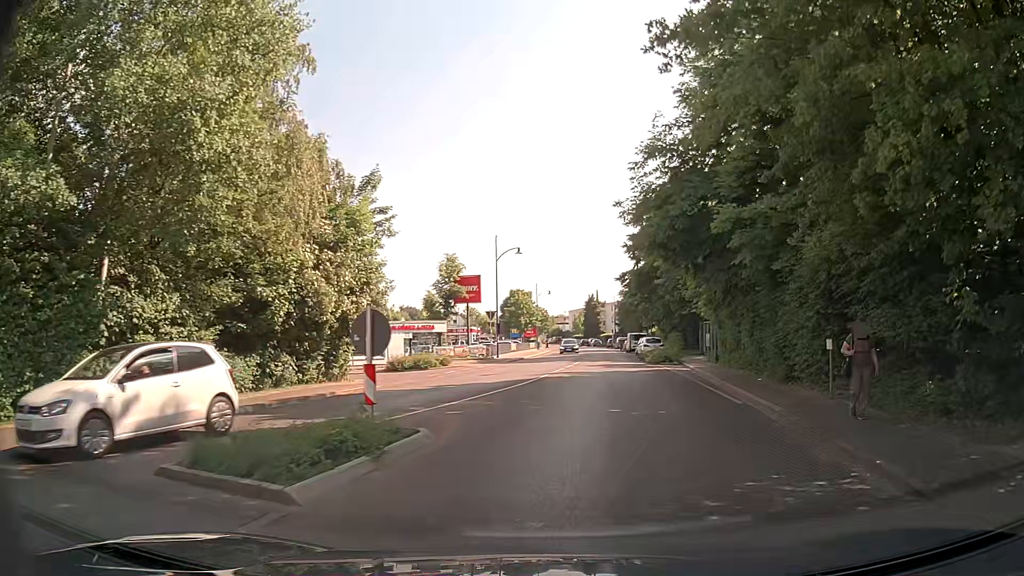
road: tertiary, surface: asphalt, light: Day
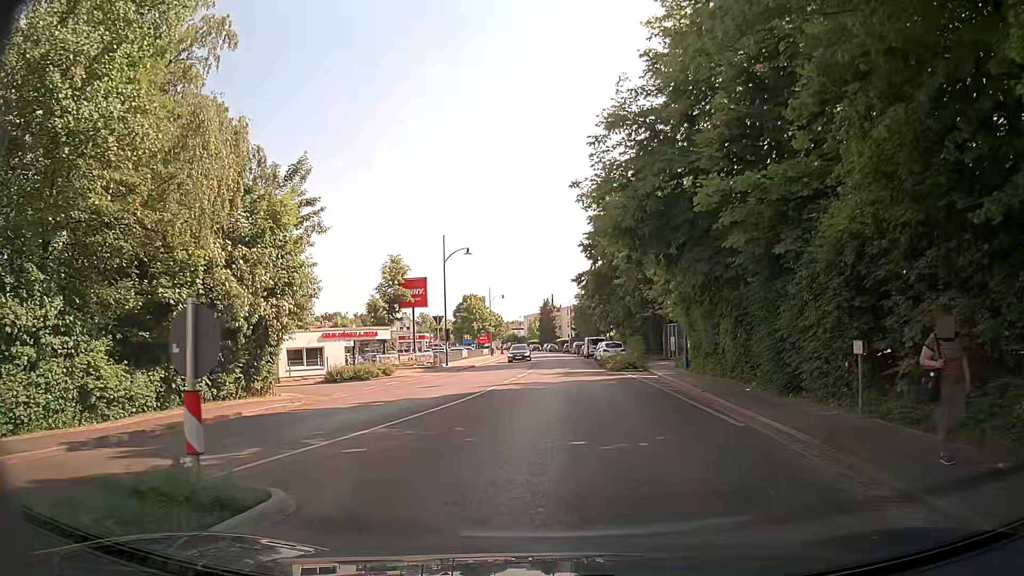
(+0.2, +3.5) m; +6°
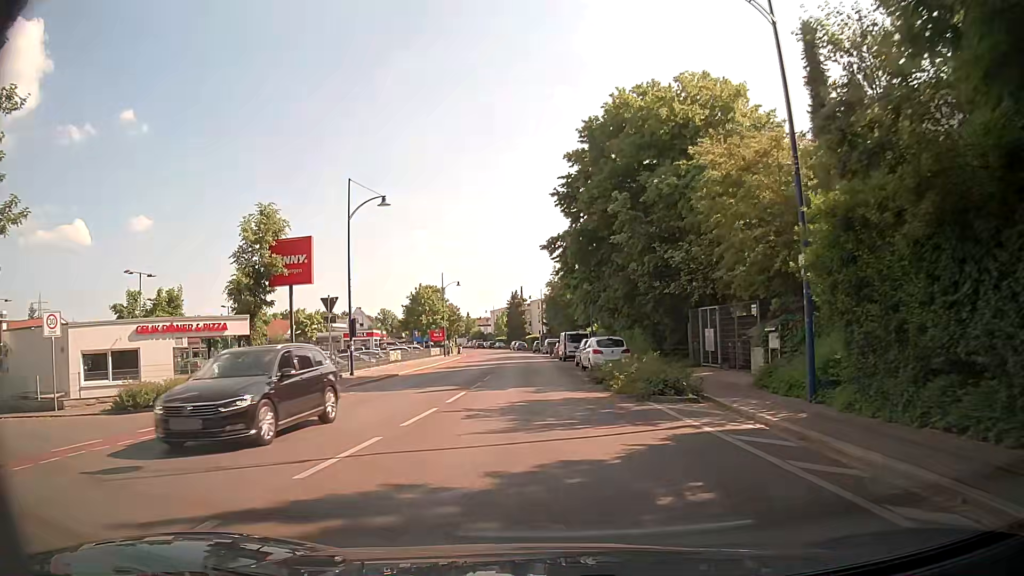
(+0.1, +17.8) m; +2°
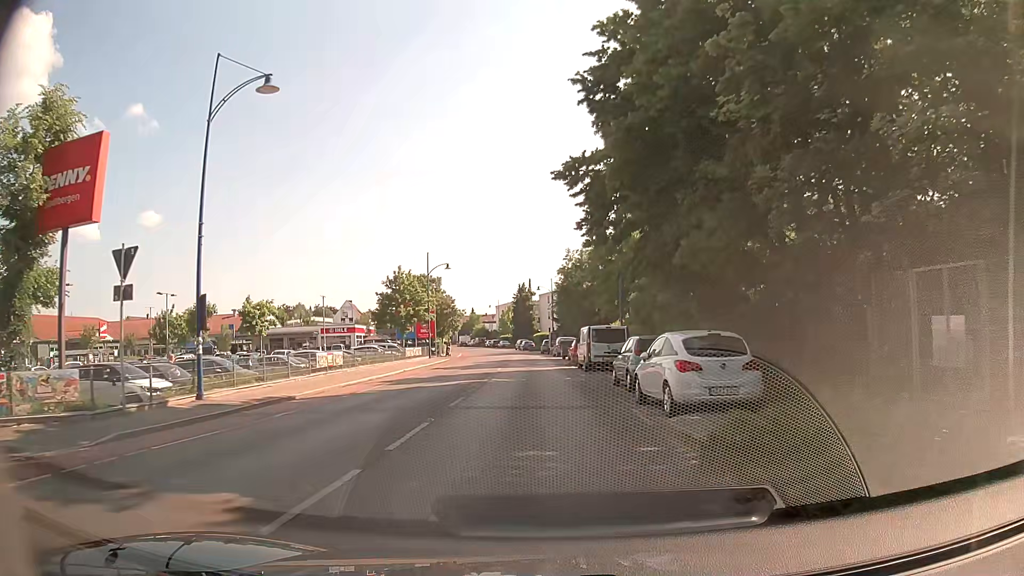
(-0.4, +16.1) m; -2°
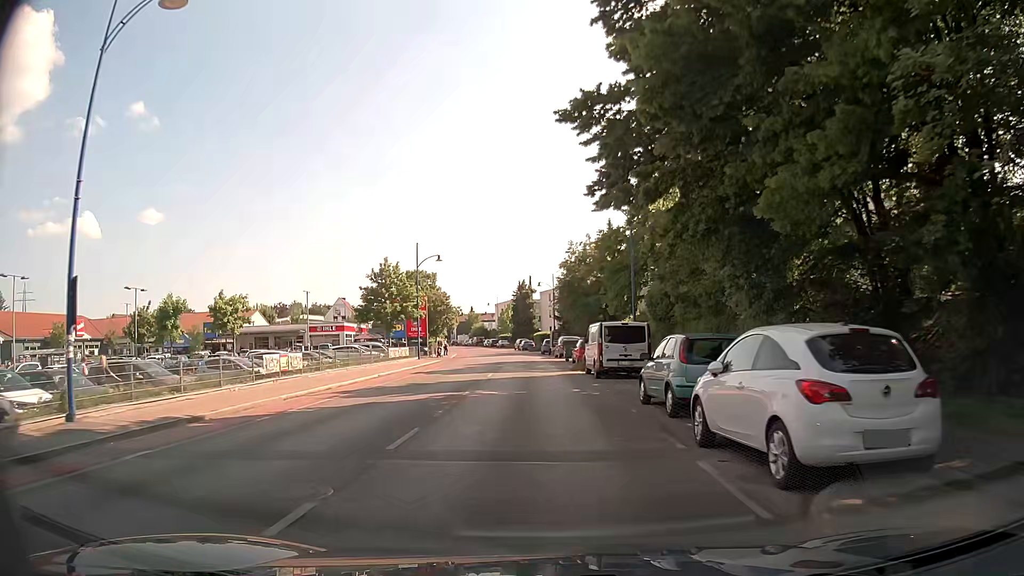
(0.0, +5.7) m; 0°
